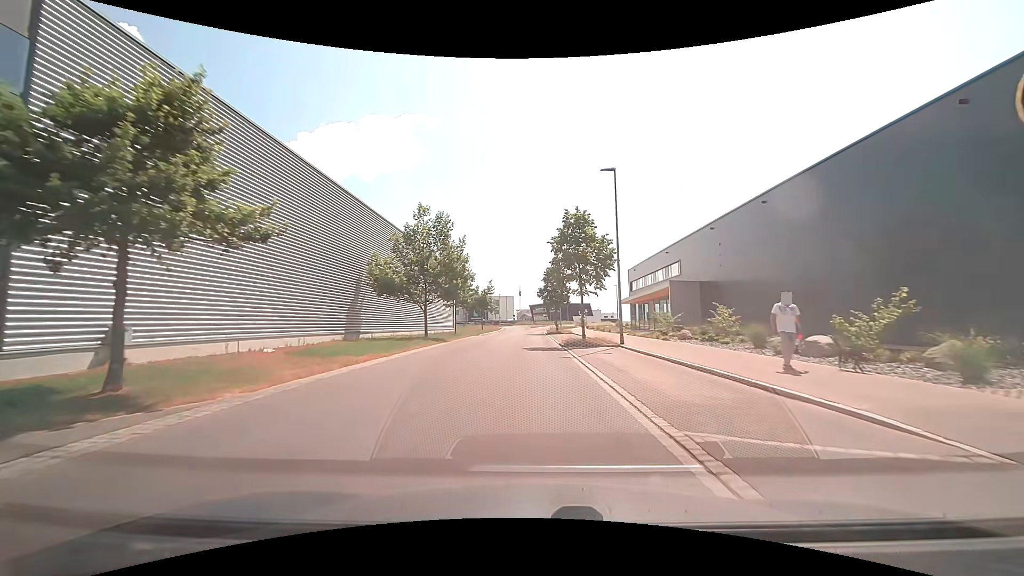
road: unclassified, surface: asphalt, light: Day
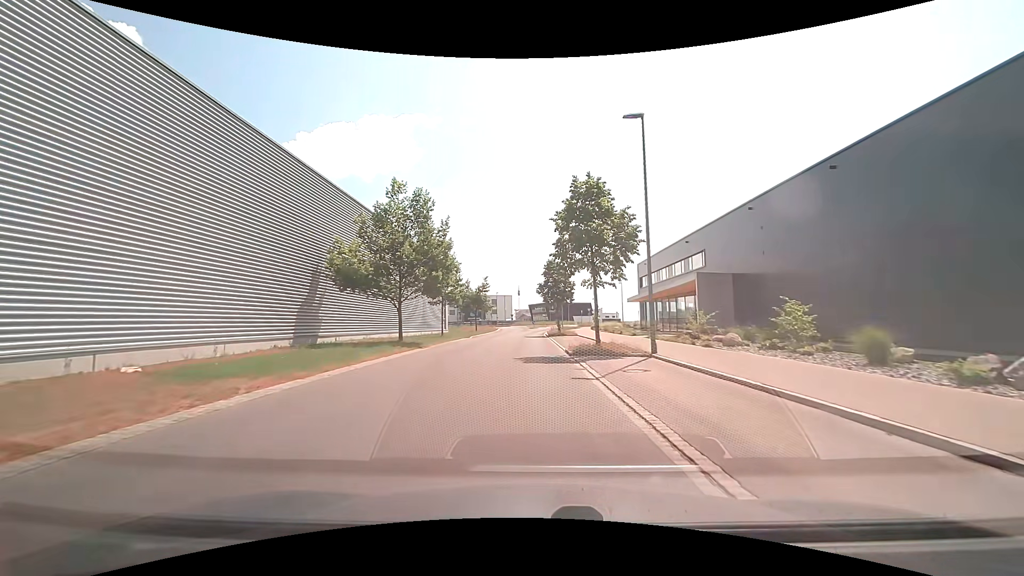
(0.0, +6.6) m; 0°
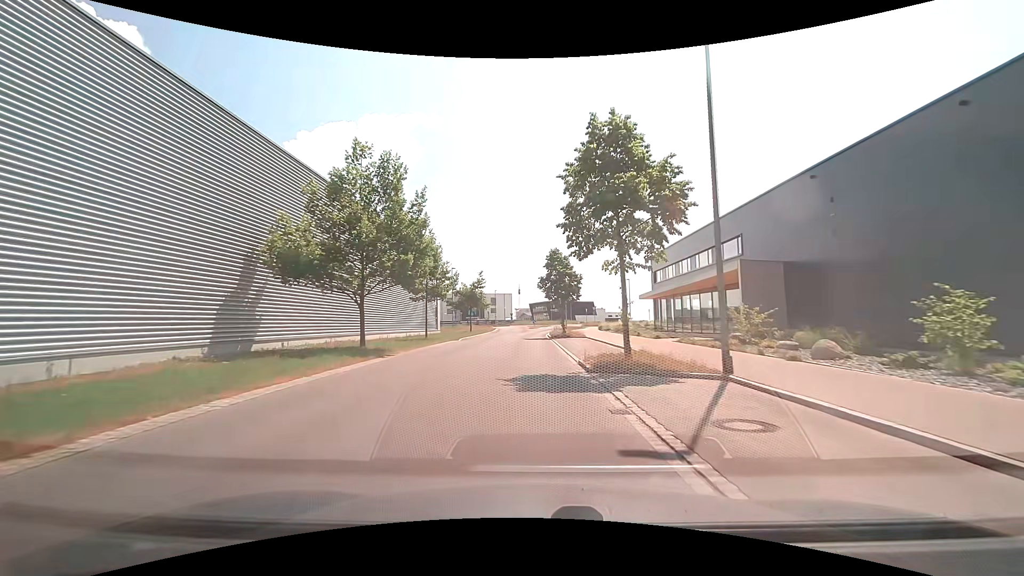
(0.0, +6.6) m; 0°
(0, +10) (0, +20) (0, +30) (0, +40) (0, +50) (0, +60) (+1, +70) (+4, +80) (+8, +89) (+11, +98) m
